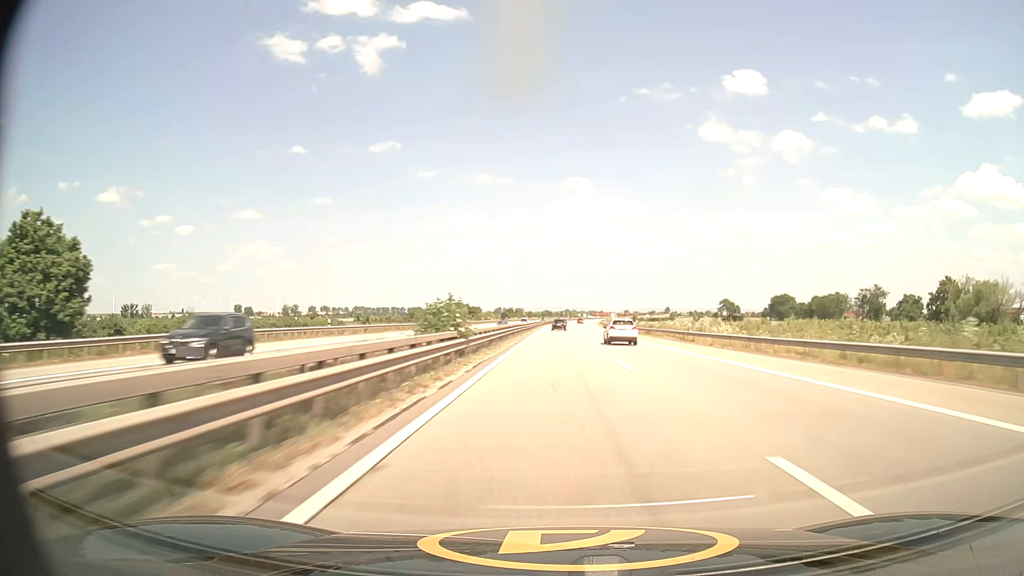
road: motorway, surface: asphalt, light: Day
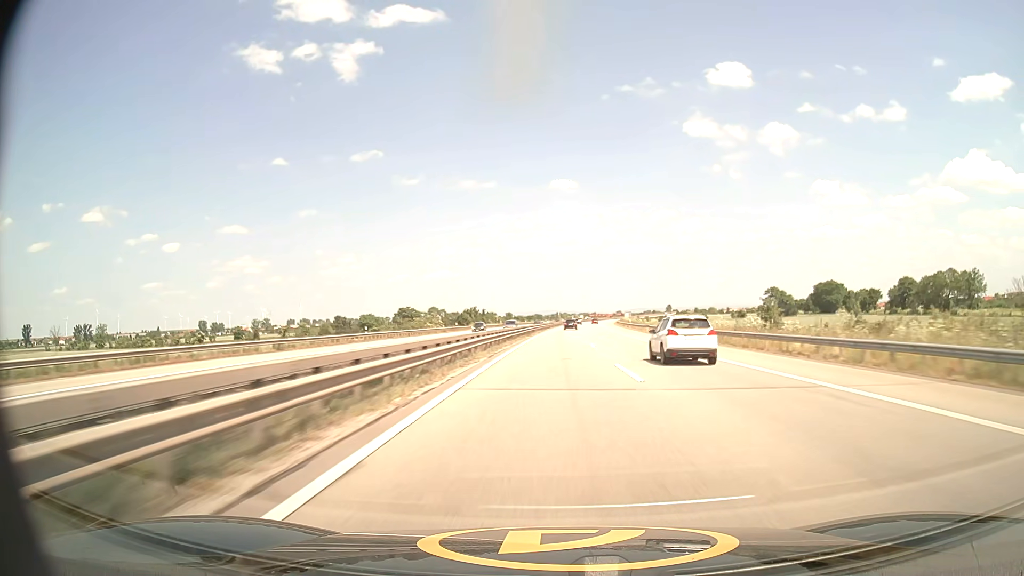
(+0.7, +93.2) m; +1°
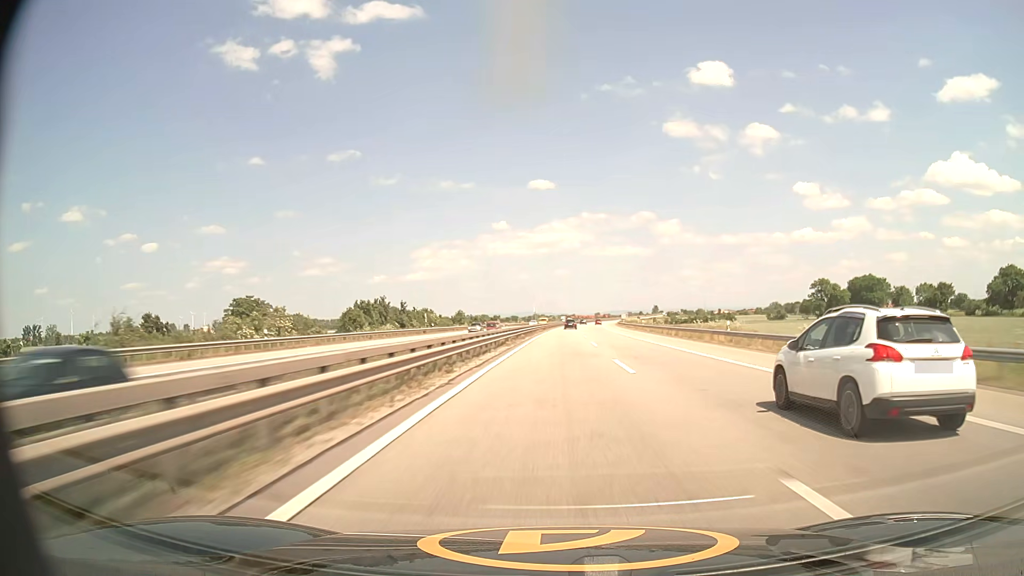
(+0.8, +69.6) m; +2°
(0, +10) (0, +20) (0, +30) (0, +40) (+1, +50) (+1, +60) (+1, +70) (+2, +80) (+2, +90) (+3, +100) m
